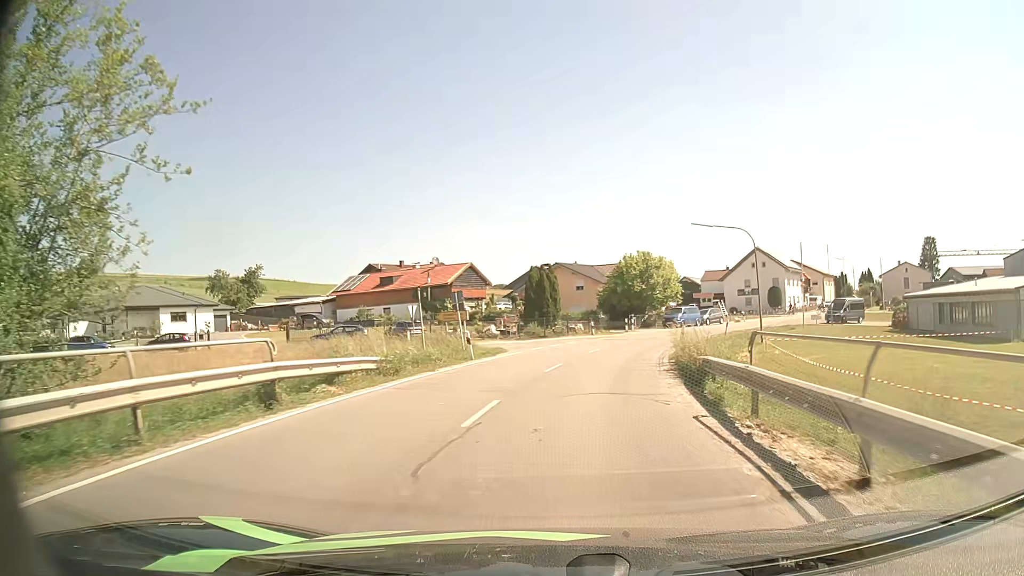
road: secondary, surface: asphalt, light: Day
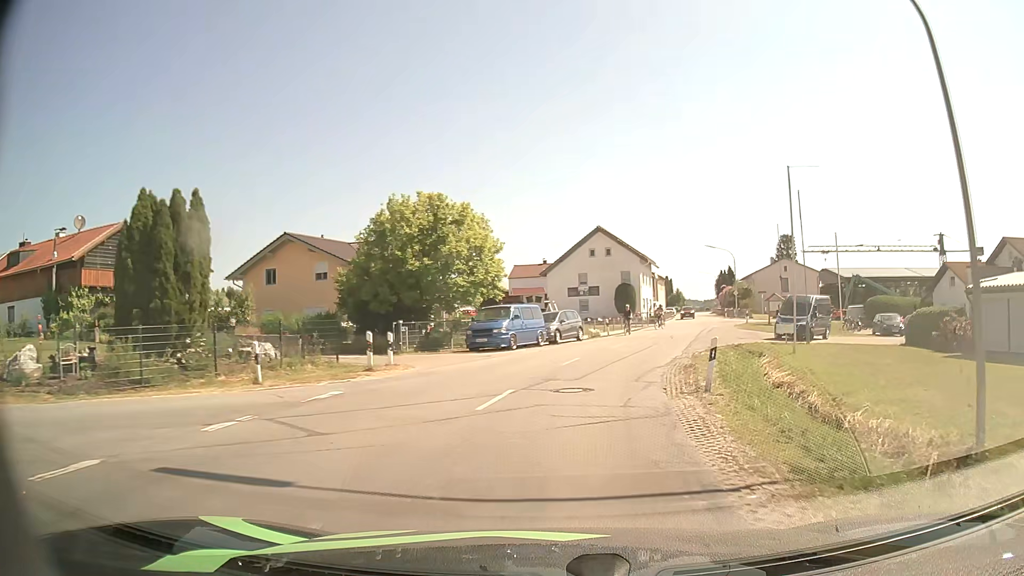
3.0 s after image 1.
(+4.1, +32.3) m; +17°
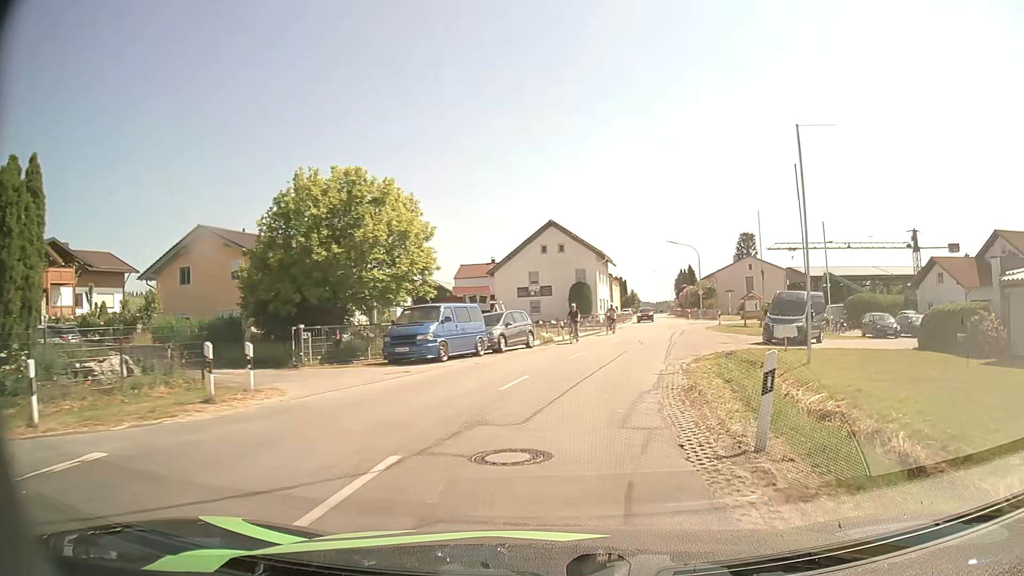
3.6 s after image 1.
(+0.2, +6.1) m; +4°
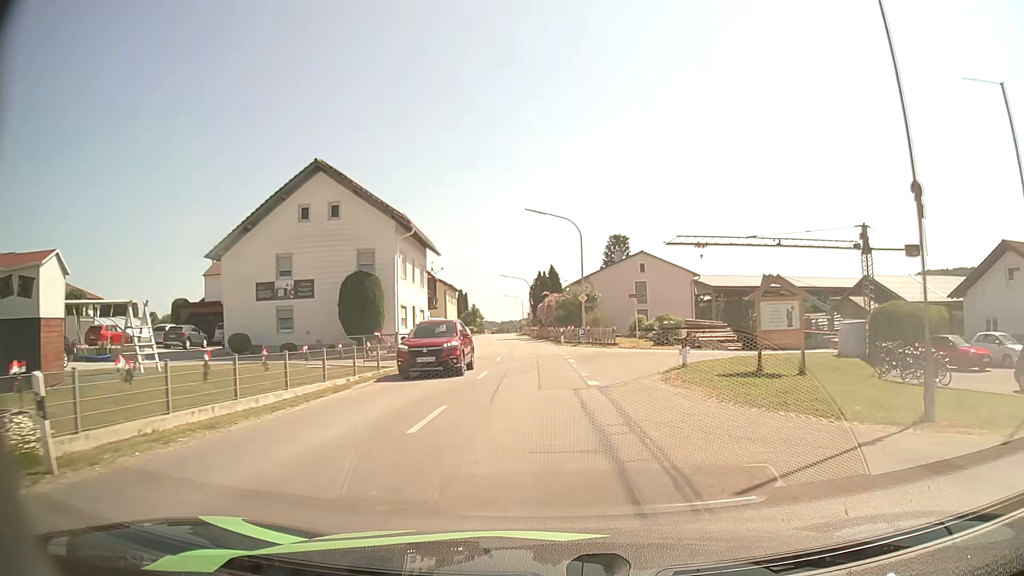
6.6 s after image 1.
(+4.3, +29.9) m; +13°
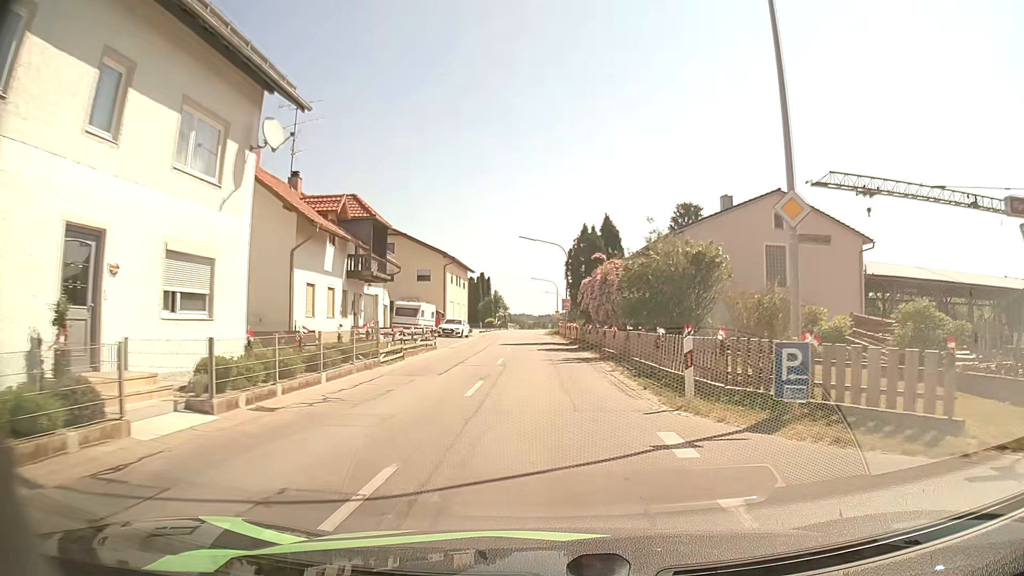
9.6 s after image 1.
(-0.5, +32.0) m; -2°
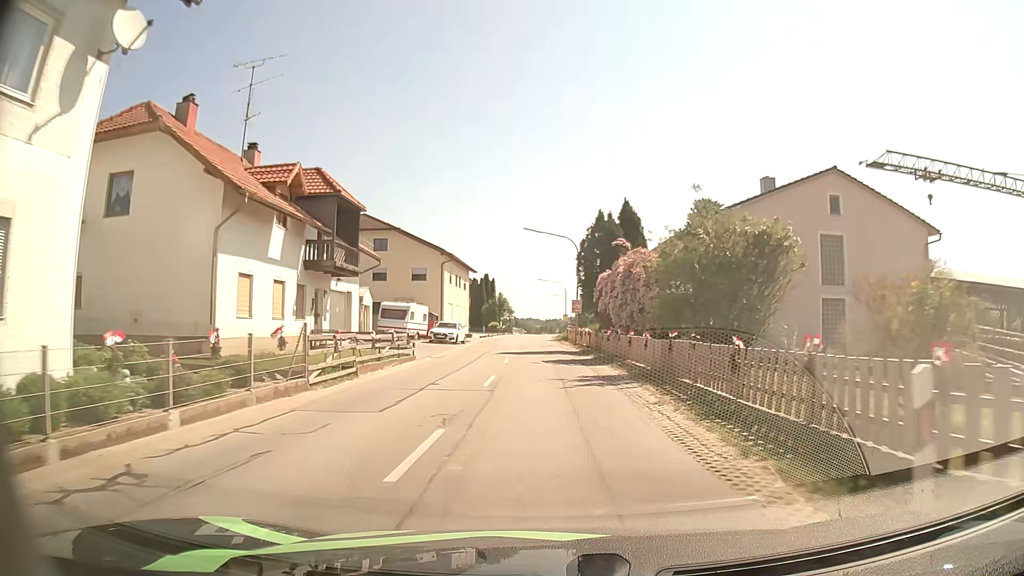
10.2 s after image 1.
(-0.1, +6.6) m; -1°
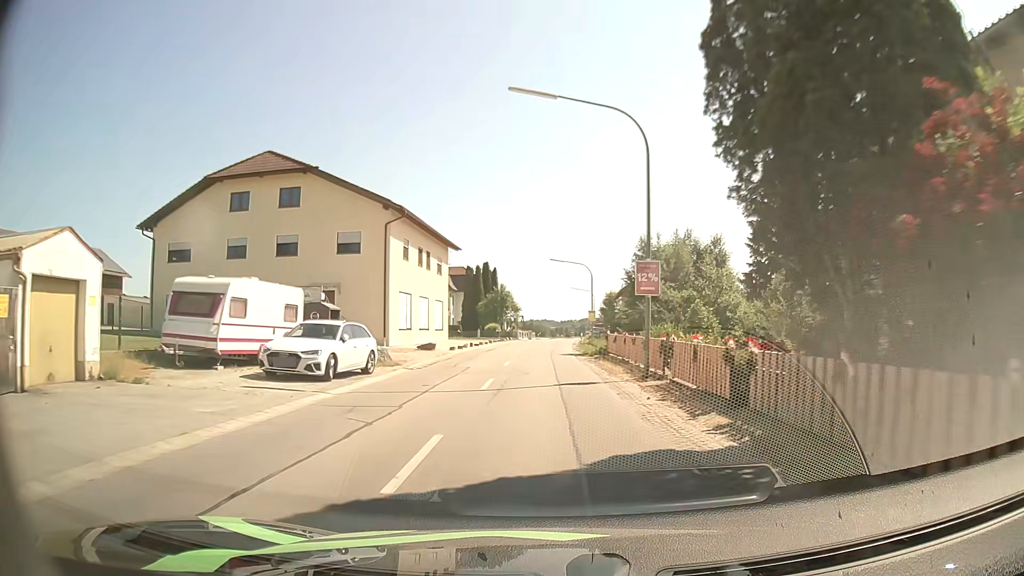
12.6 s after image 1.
(-0.2, +27.4) m; -1°
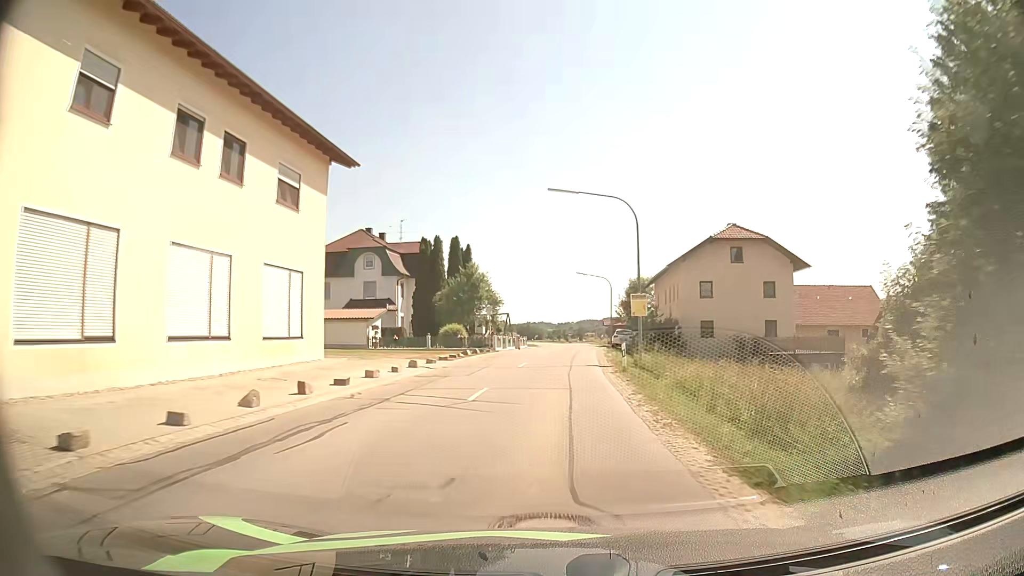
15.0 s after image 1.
(0.0, +31.0) m; 0°
(0, +10) (0, +20) (+1, +30) (+1, +40) (+2, +50) (+3, +60) (+3, +70) (+3, +80) (+3, +90) (+3, +100) m
